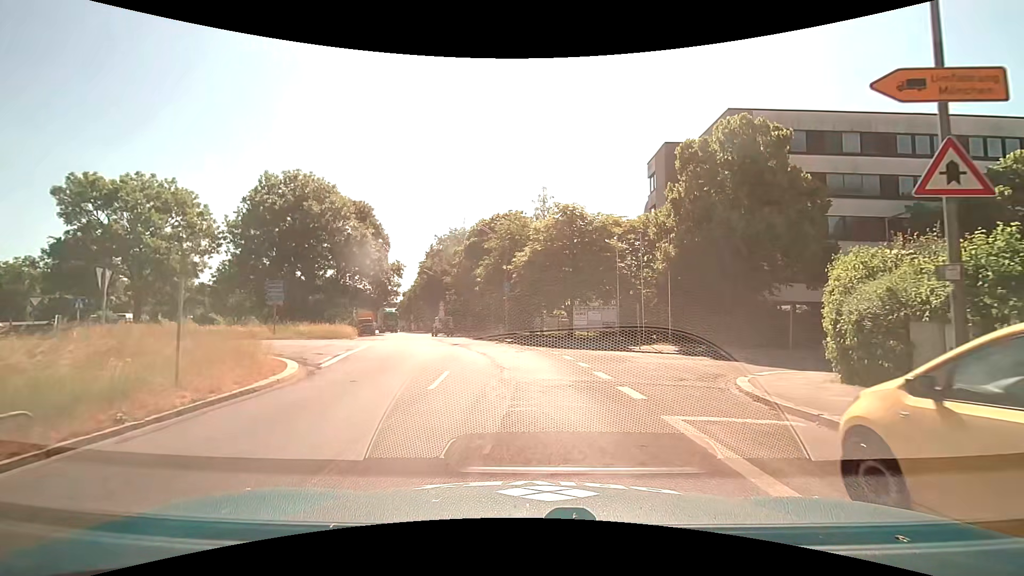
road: tertiary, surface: asphalt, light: Day
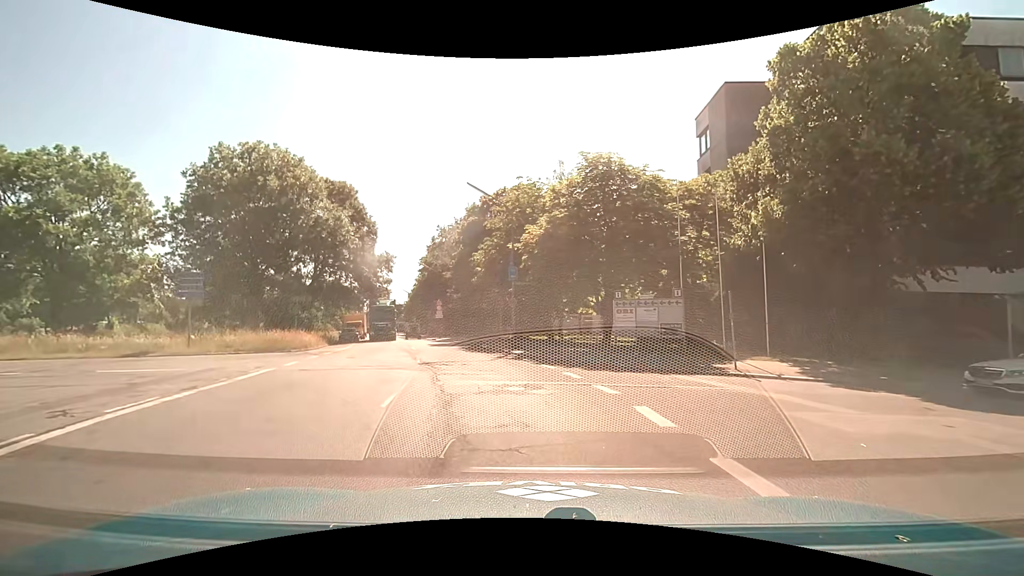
(+0.1, +10.9) m; -1°
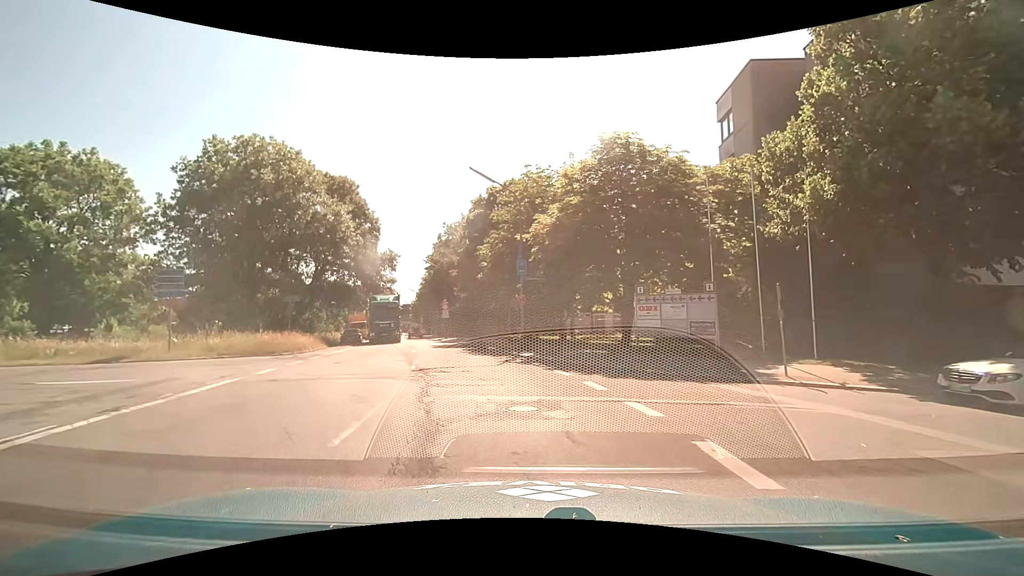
(0.0, +2.4) m; -2°
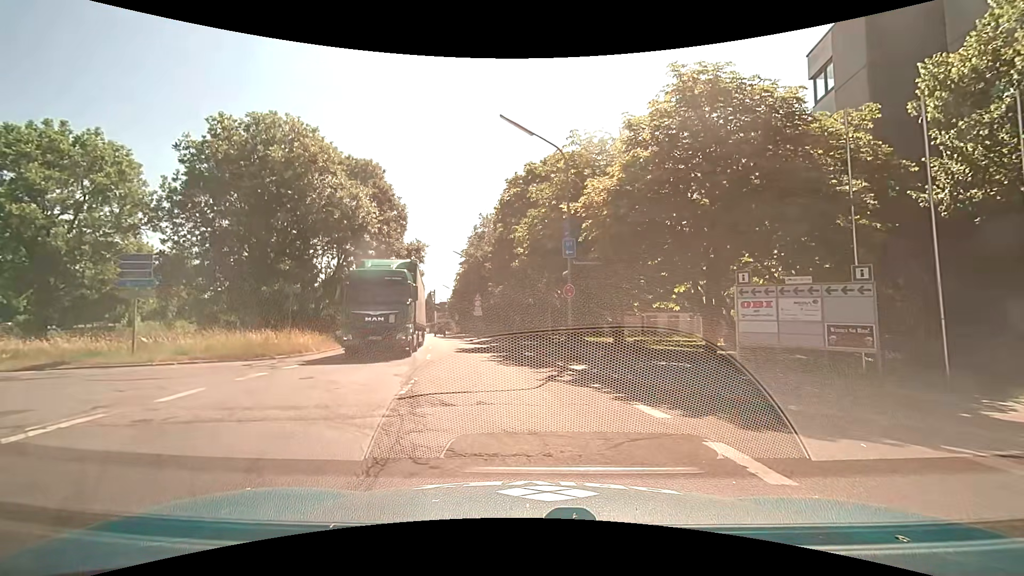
(-0.1, +5.5) m; -4°
